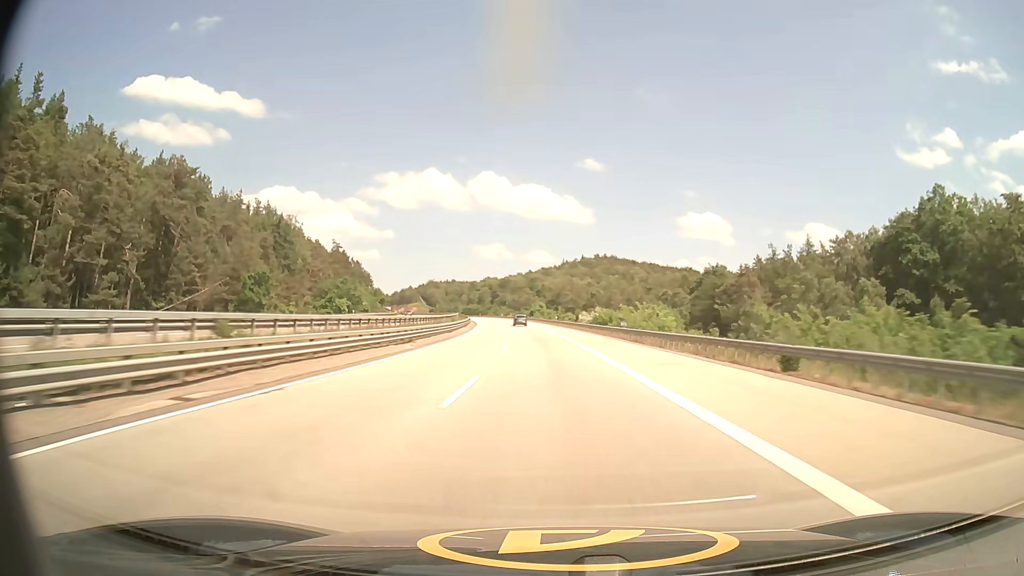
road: motorway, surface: asphalt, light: Day
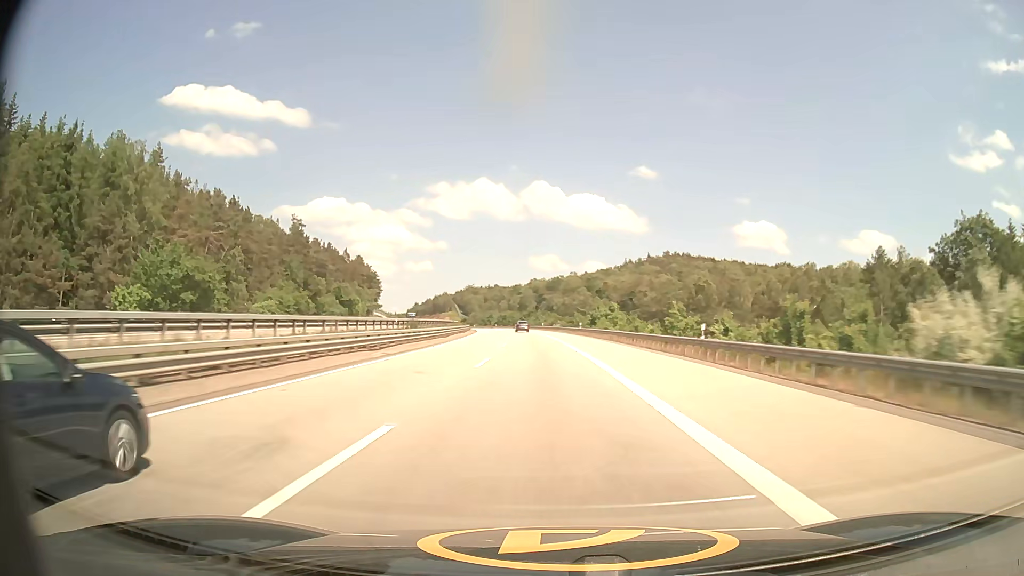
(-3.0, +79.5) m; -5°
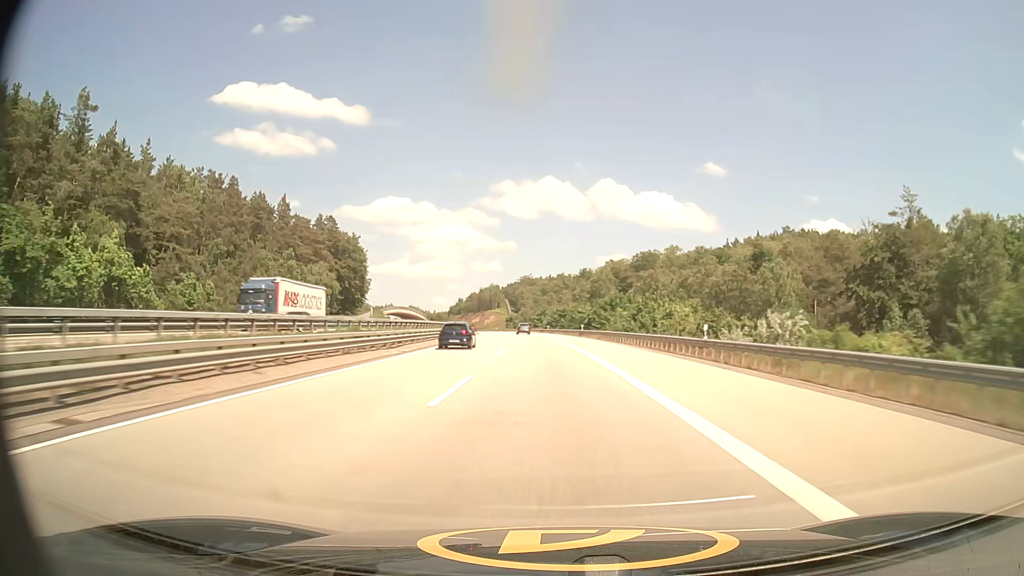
(-5.0, +99.2) m; -6°
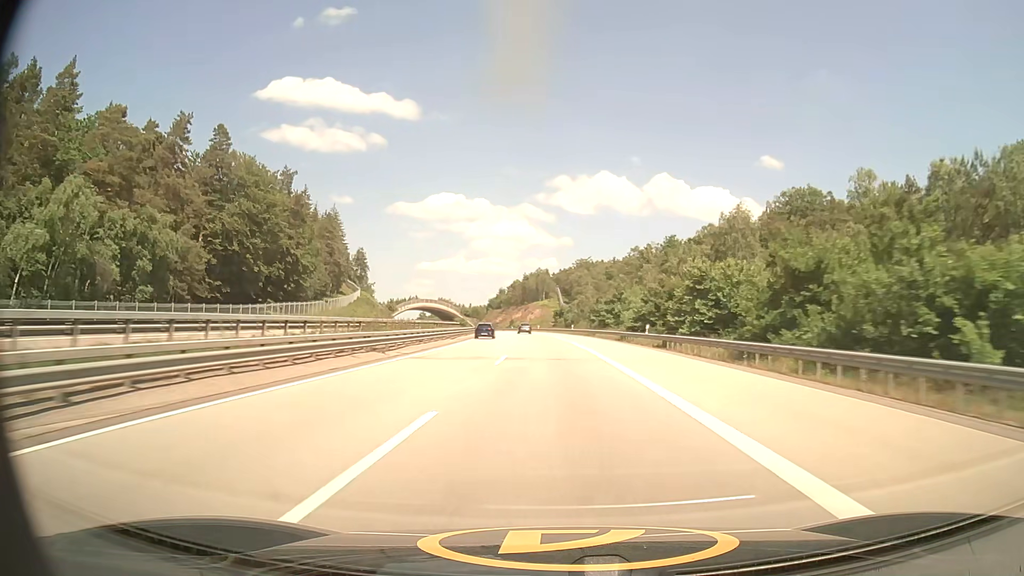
(-3.1, +78.4) m; -5°
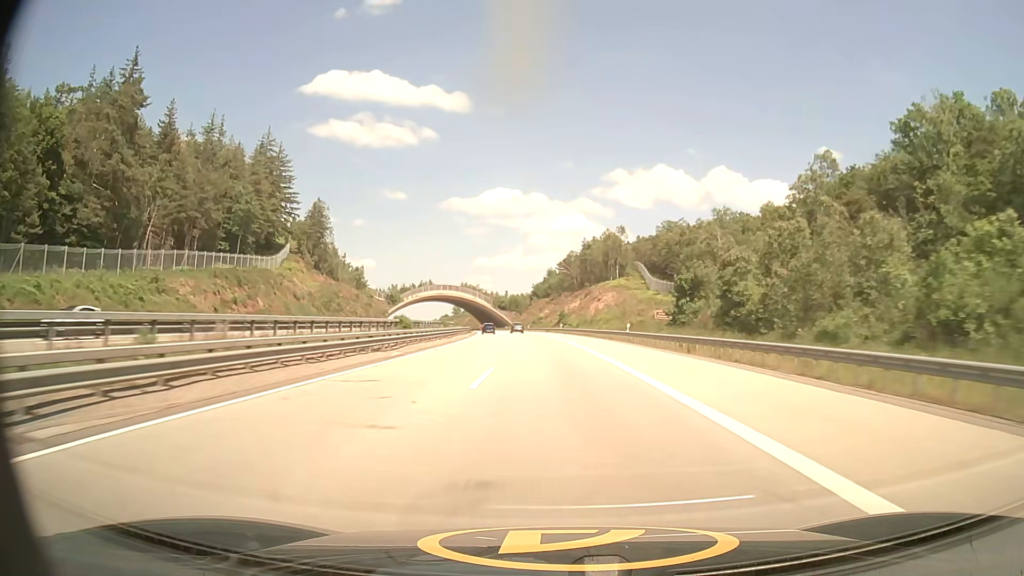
(-4.3, +97.5) m; -5°
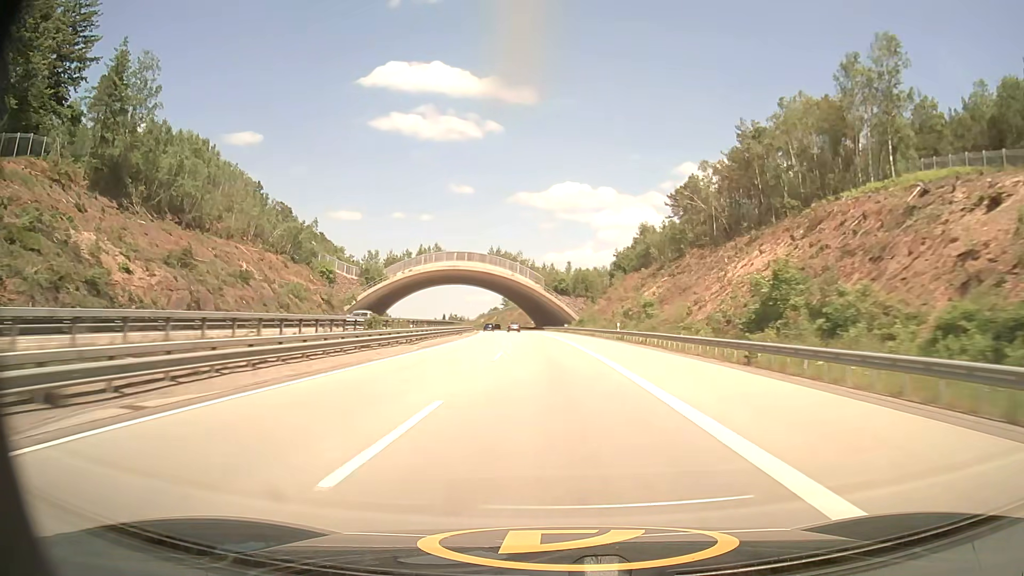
(-4.5, +97.7) m; -6°
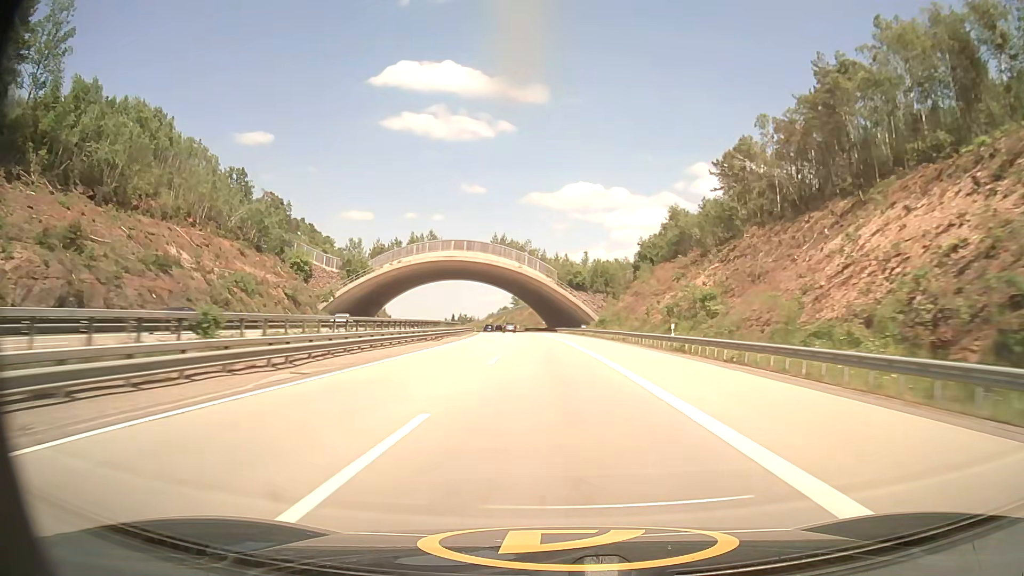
(-0.2, +19.7) m; -1°
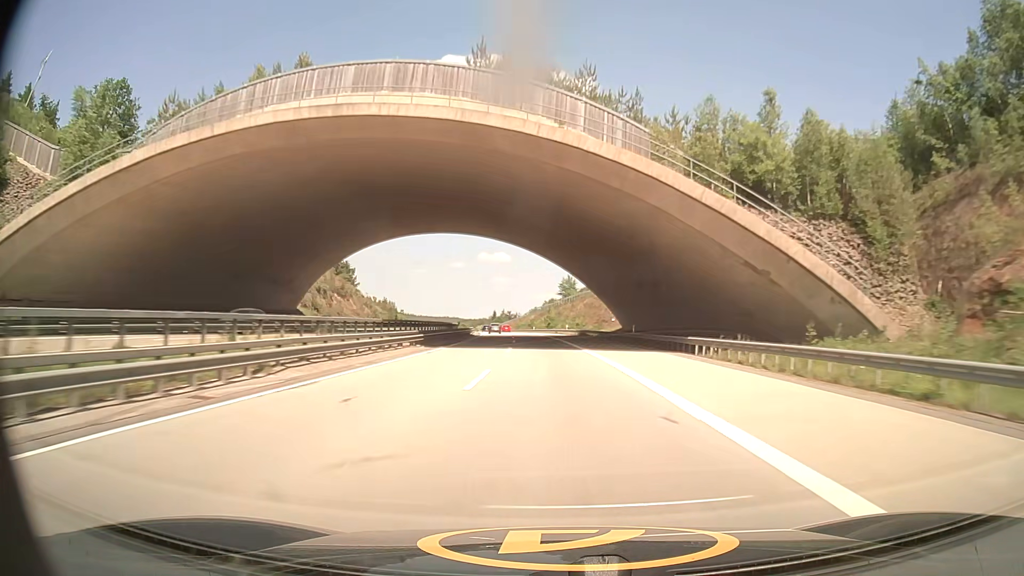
(-3.4, +79.4) m; -5°
(0, +10) (0, +20) (0, +30) (-1, +40) (-1, +50) (-2, +60) (-2, +70) (-3, +80) (-3, +90) (-4, +100) m
